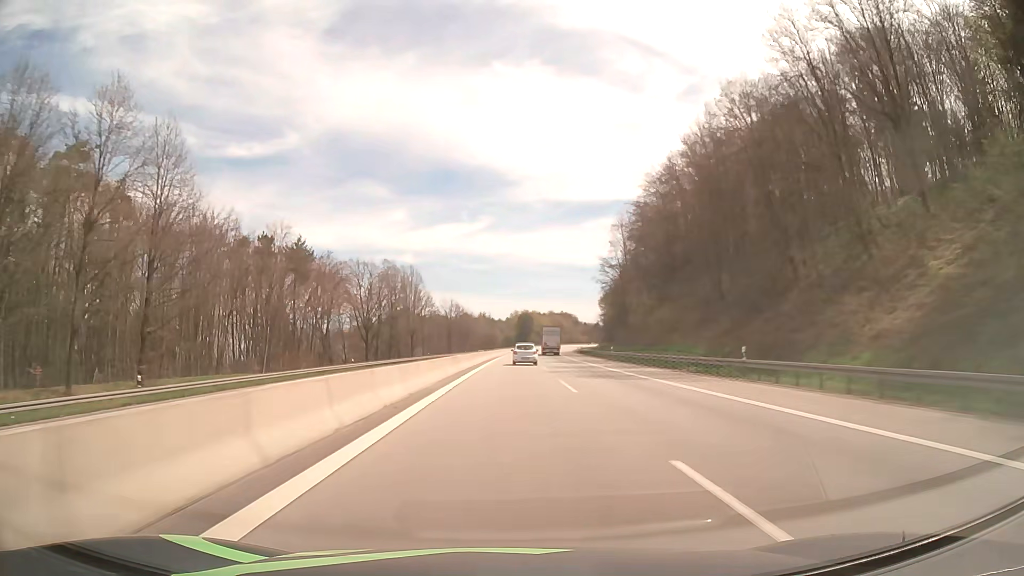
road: motorway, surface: asphalt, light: Day
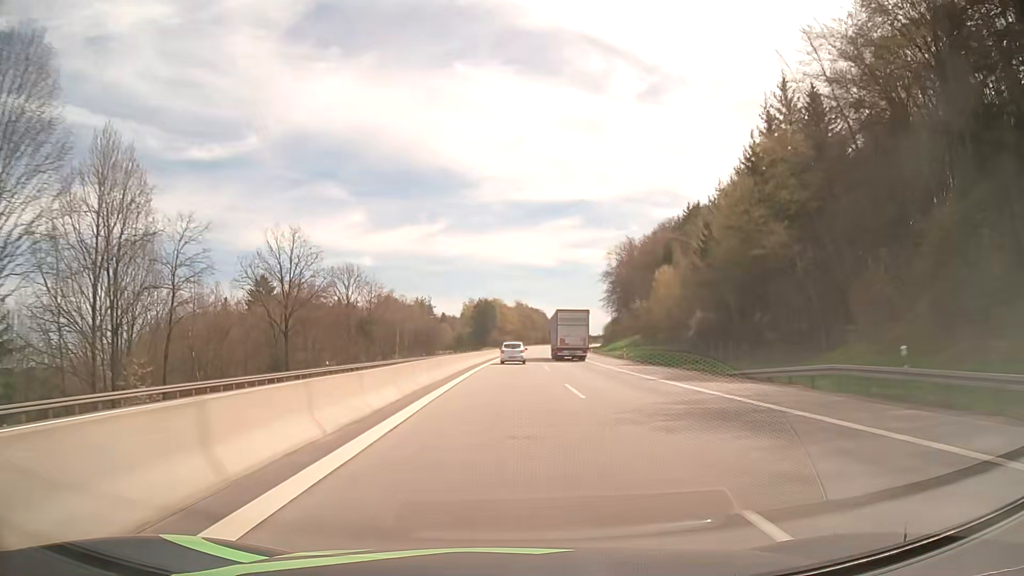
(+3.0, +109.7) m; +3°
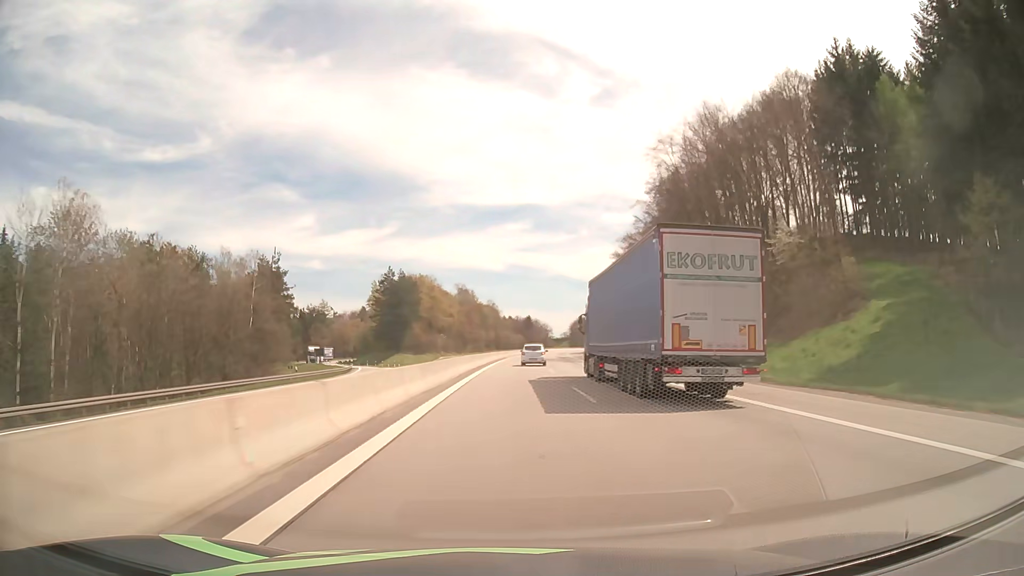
(+4.0, +108.4) m; +4°
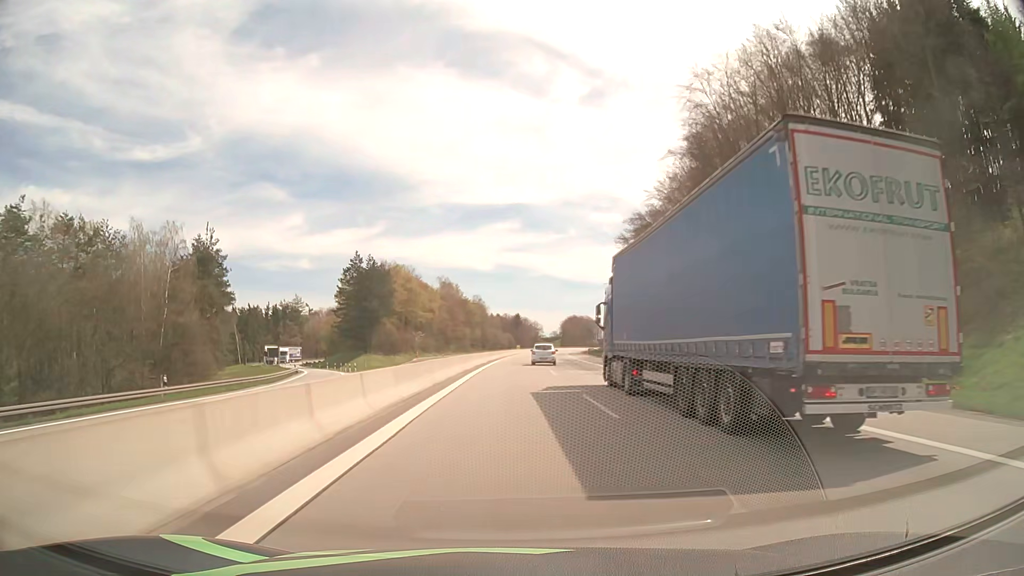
(+0.2, +21.7) m; +1°
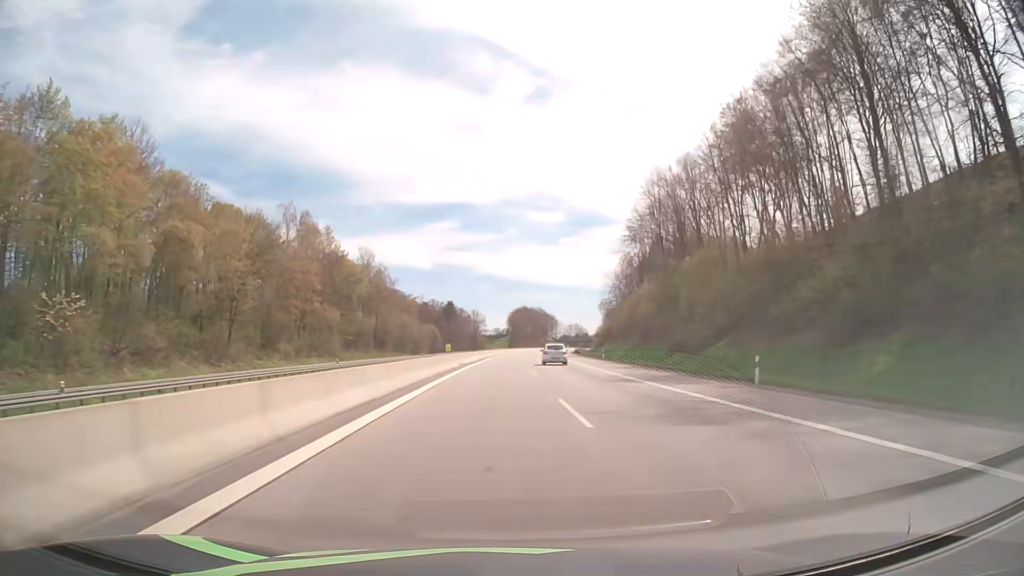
(+4.5, +108.9) m; +5°
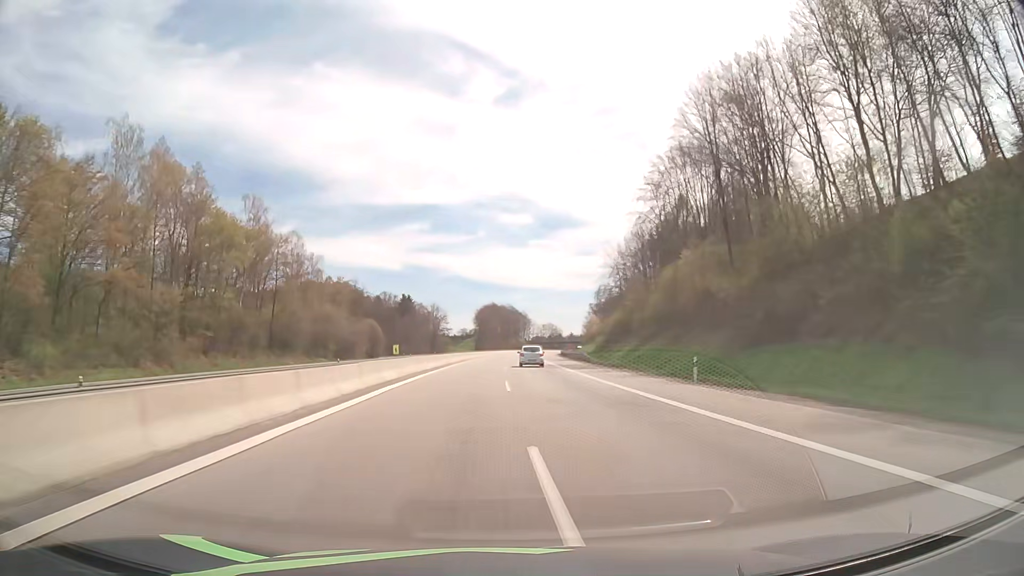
(+1.0, +43.9) m; +3°
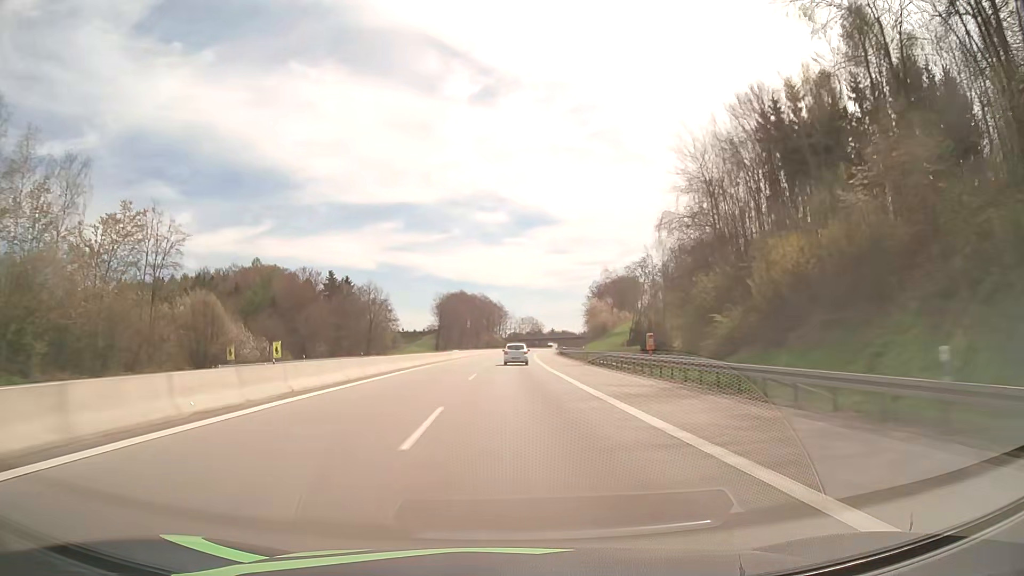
(+1.5, +66.2) m; +2°
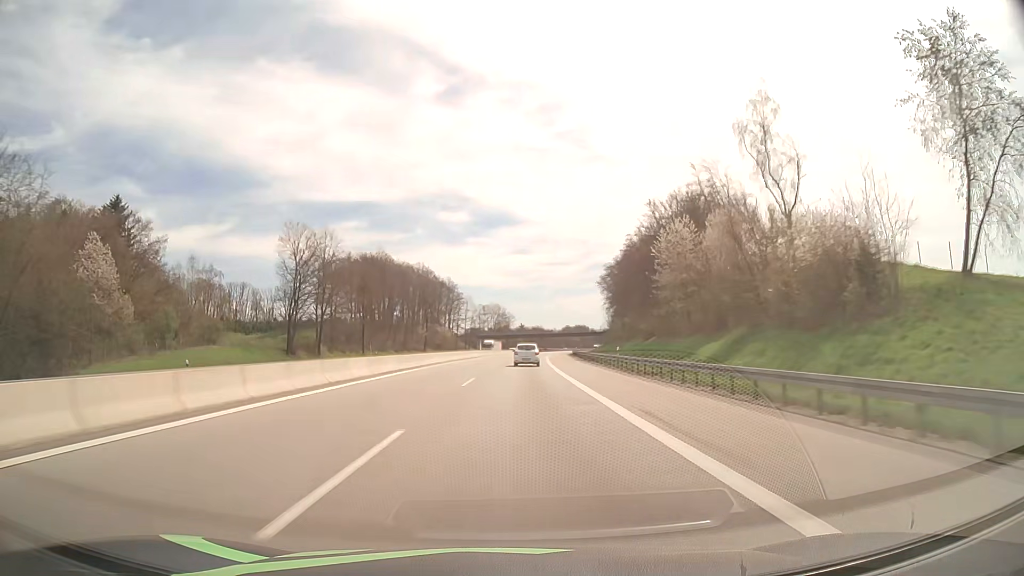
(+2.9, +111.5) m; +3°
(0, +10) (0, +20) (0, +30) (+1, +40) (+1, +50) (+2, +60) (+2, +70) (+3, +80) (+3, +90) (+4, +100) m
